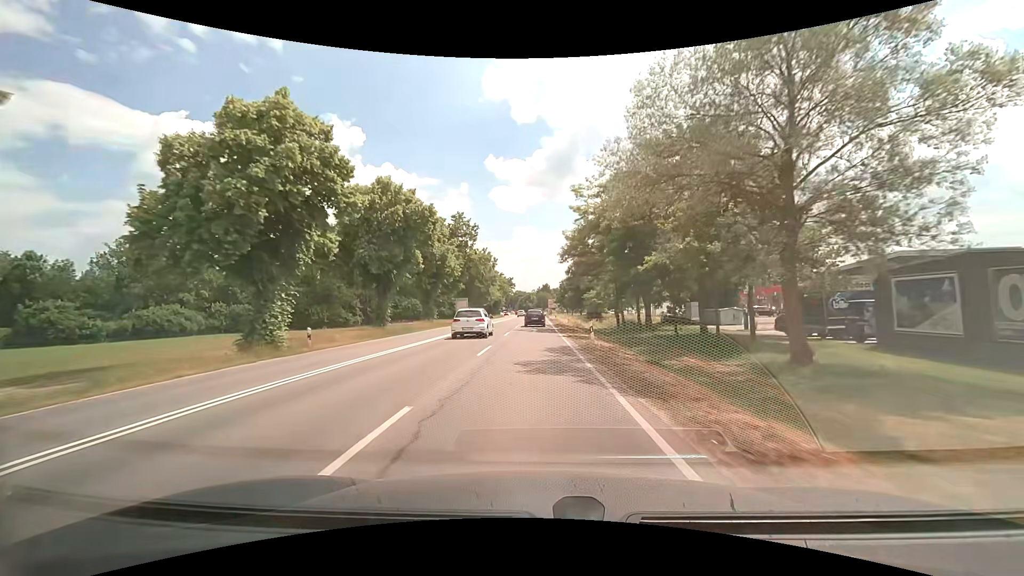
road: secondary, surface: asphalt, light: Day
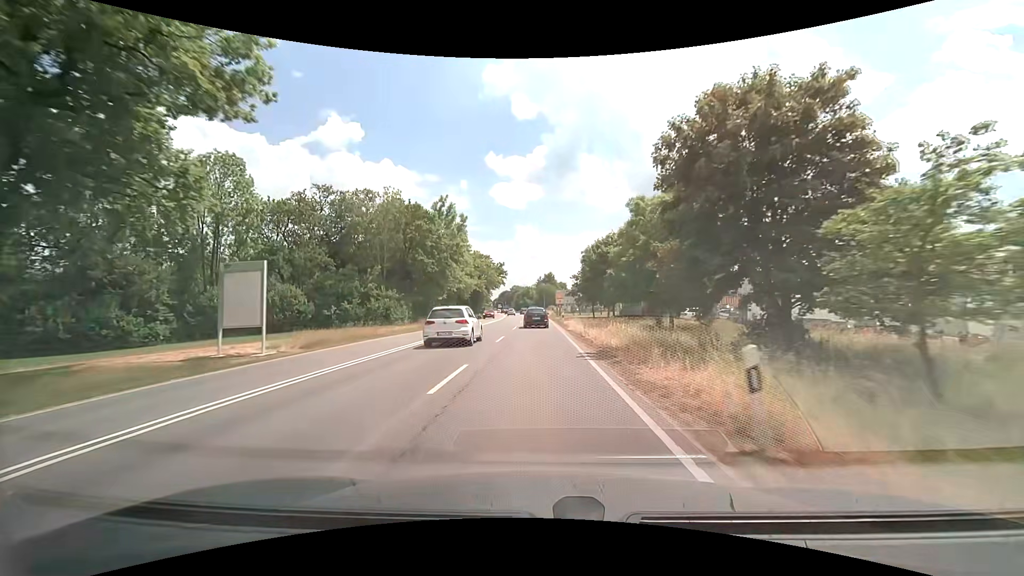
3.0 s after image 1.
(-0.2, +54.9) m; 0°
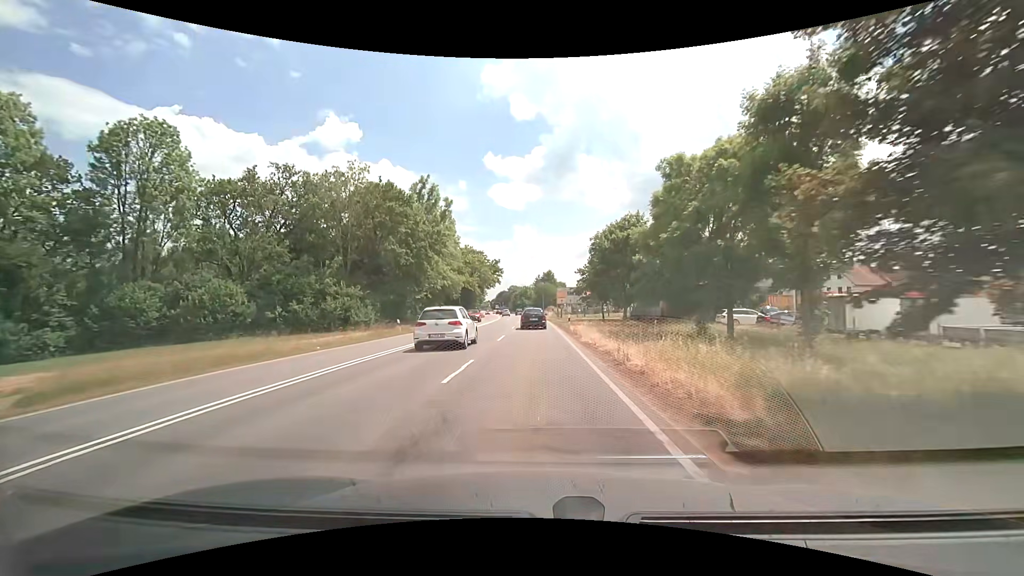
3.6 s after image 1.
(-0.1, +10.9) m; 0°
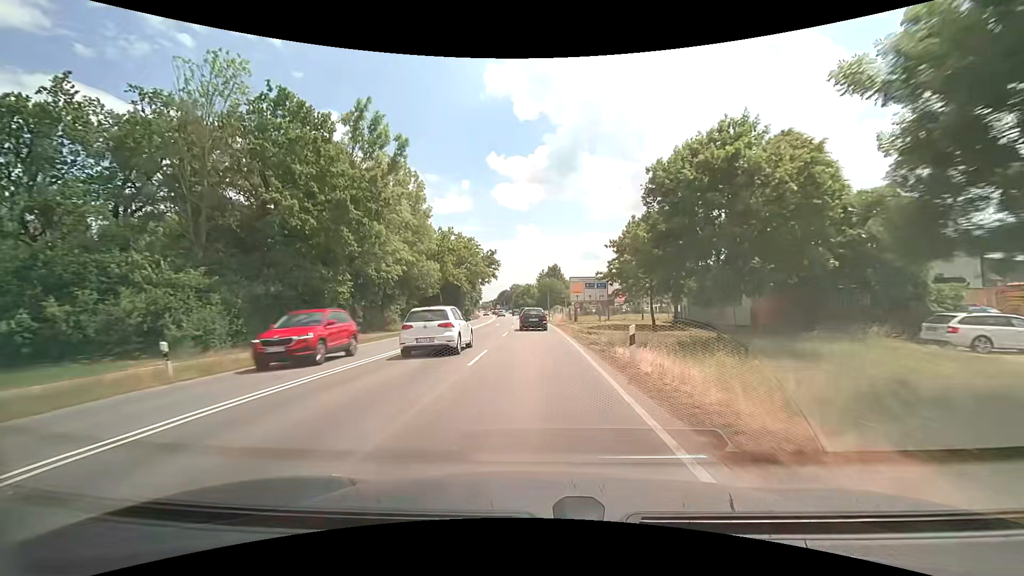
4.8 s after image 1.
(-0.1, +21.8) m; -1°
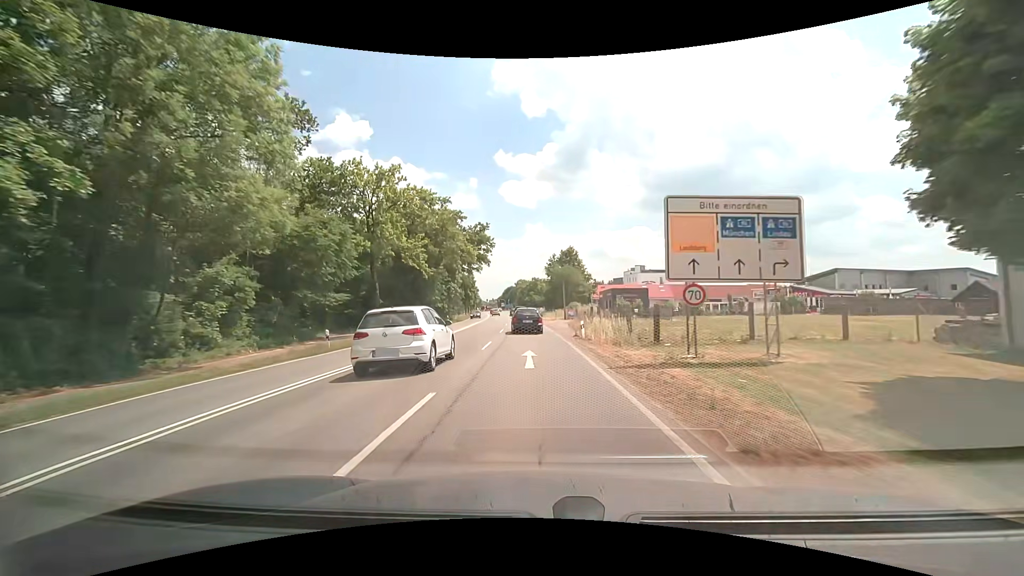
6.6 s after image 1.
(-0.2, +32.9) m; -1°
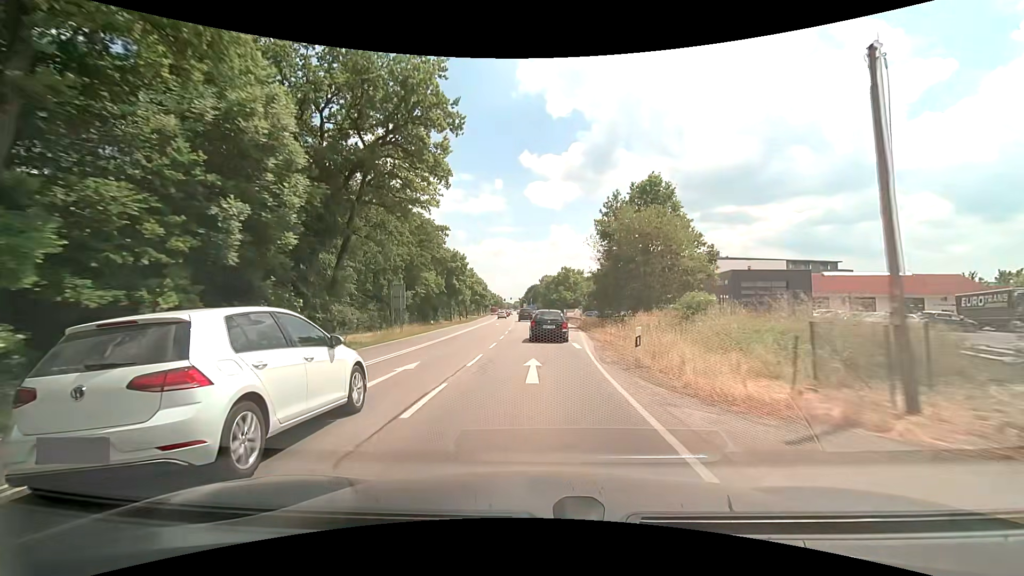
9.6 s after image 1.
(-1.6, +52.5) m; -3°
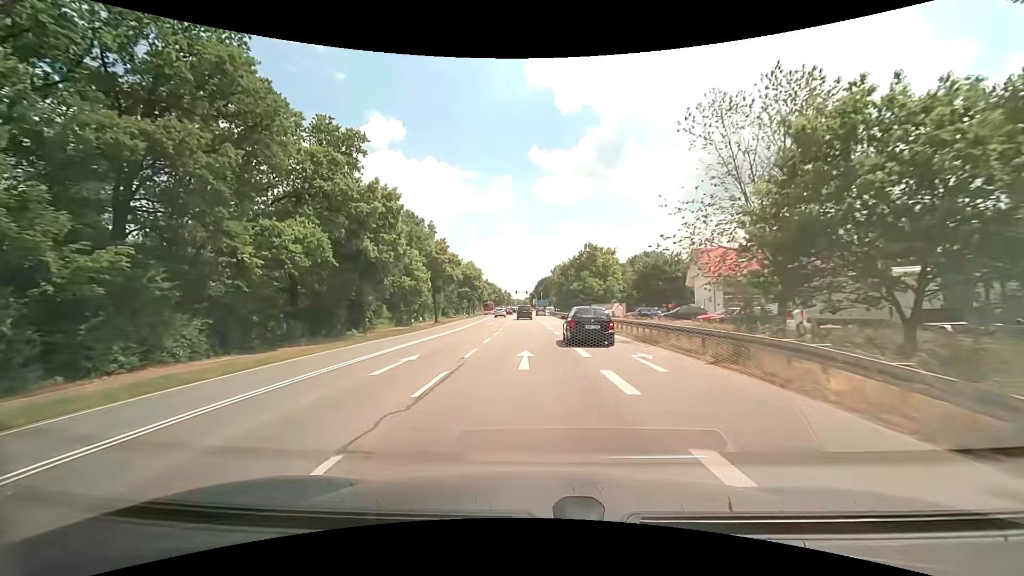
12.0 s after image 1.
(-0.5, +40.3) m; -1°
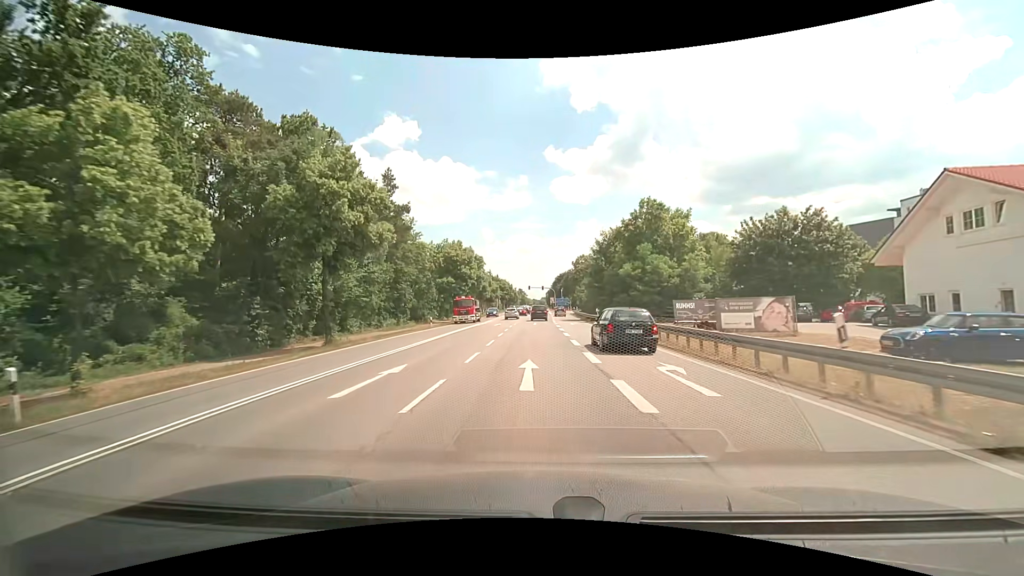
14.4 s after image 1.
(-0.9, +36.6) m; -2°
(0, +10) (0, +20) (0, +30) (0, +40) (0, +50) (0, +60) (0, +70) (0, +80) (0, +90) (0, +100) m
